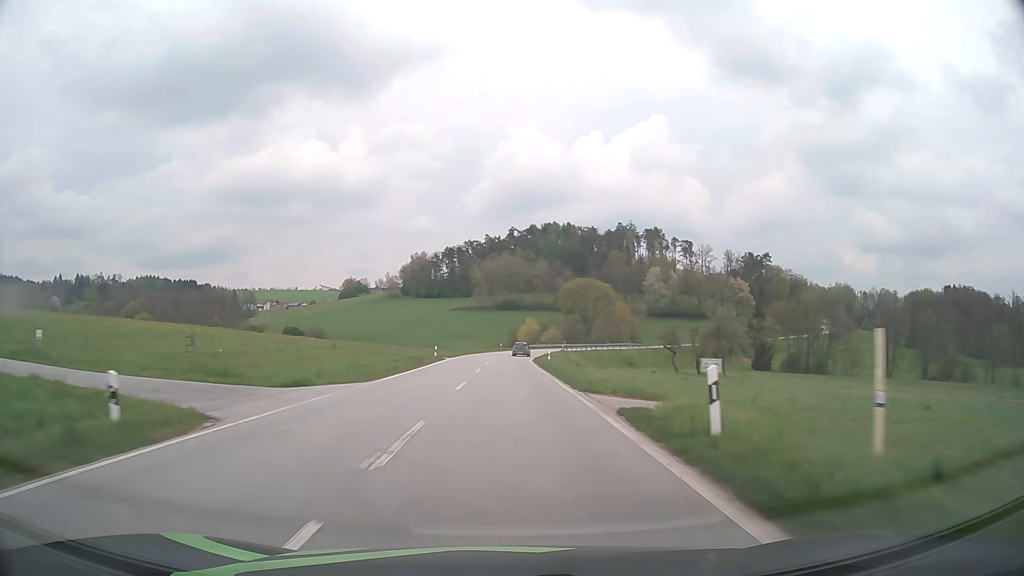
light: Day
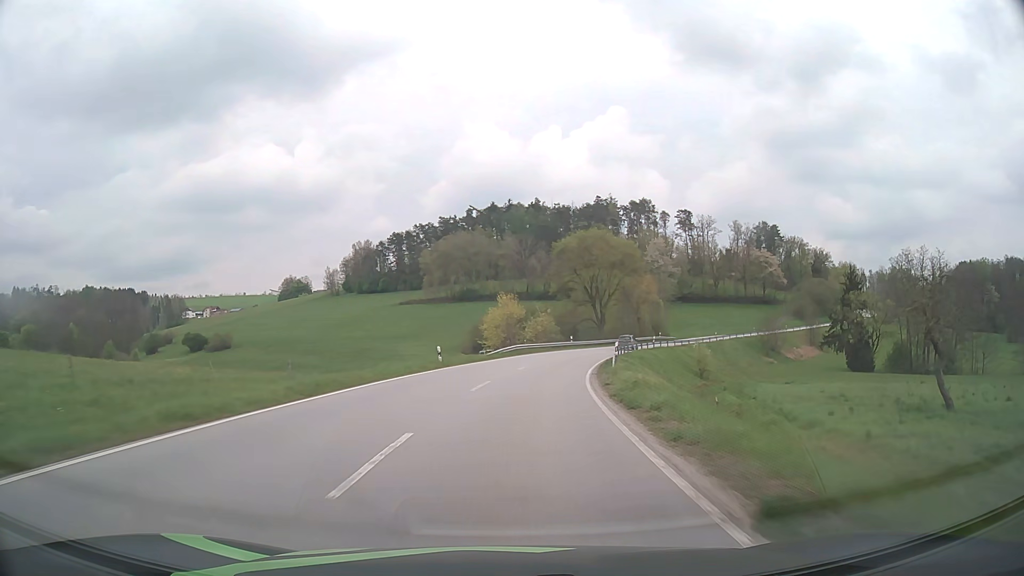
(+0.7, +61.5) m; +3°
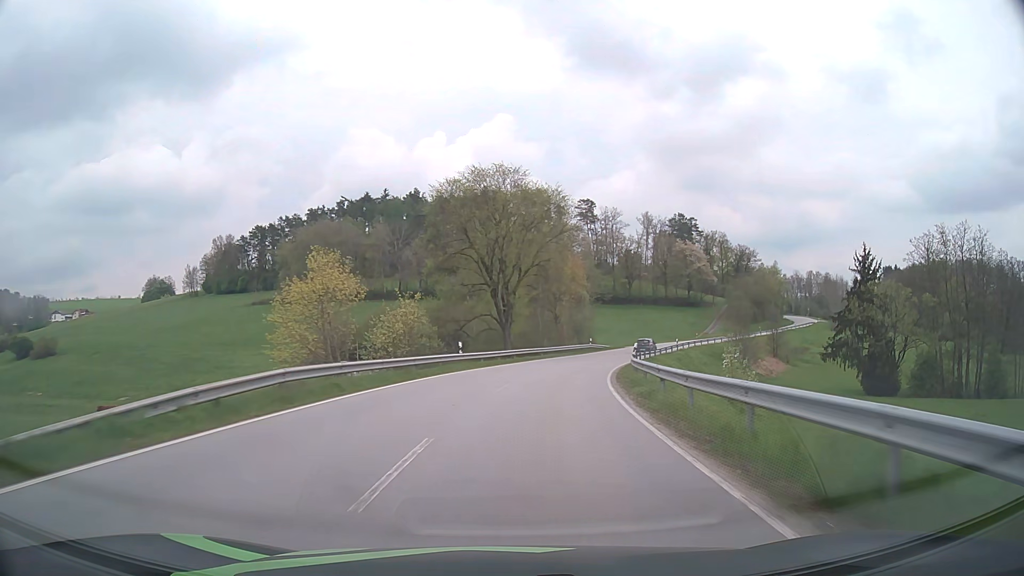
(+2.8, +36.3) m; +10°
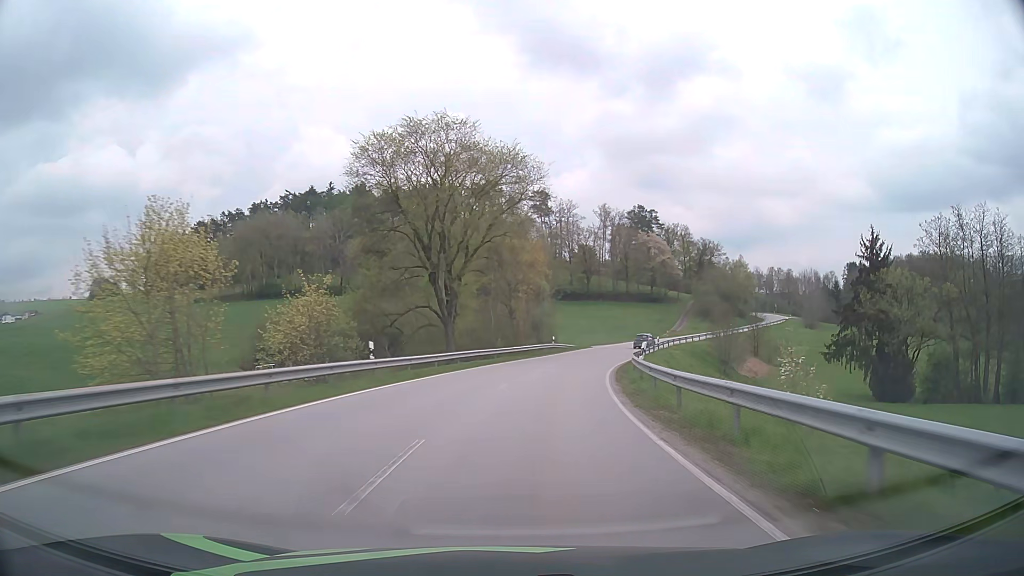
(+0.4, +12.0) m; +4°
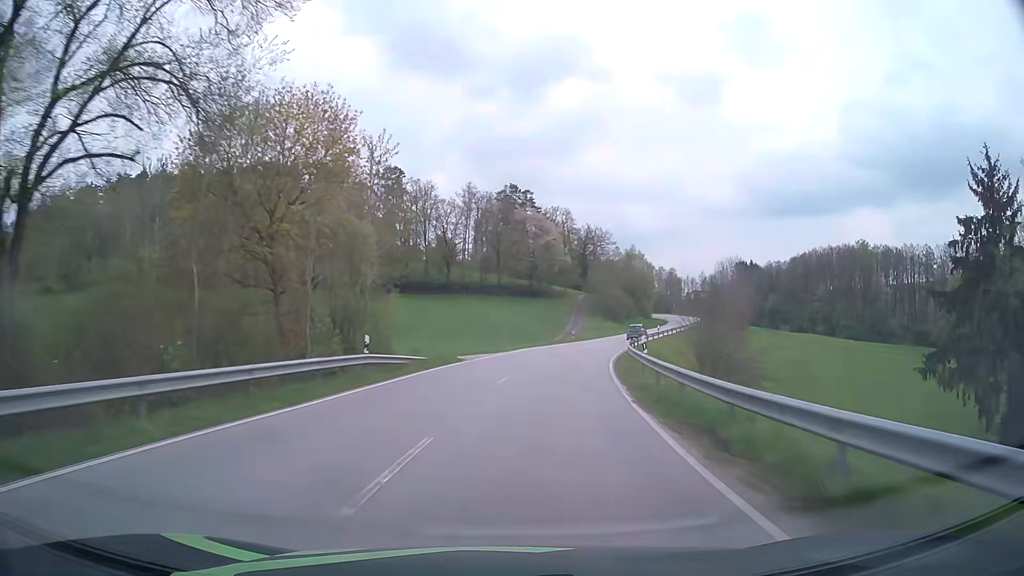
(+3.7, +35.7) m; +12°
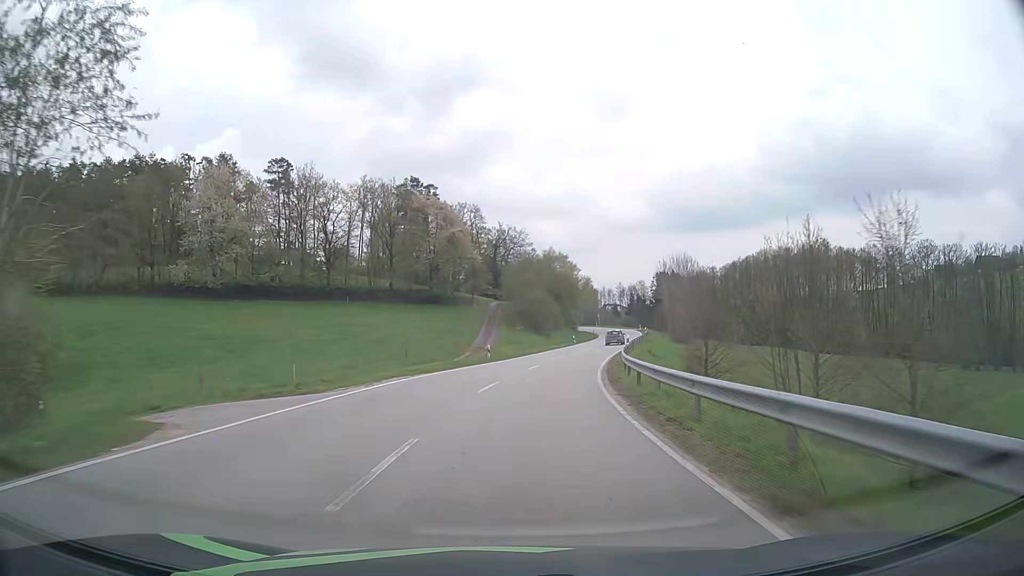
(+1.6, +23.9) m; +8°
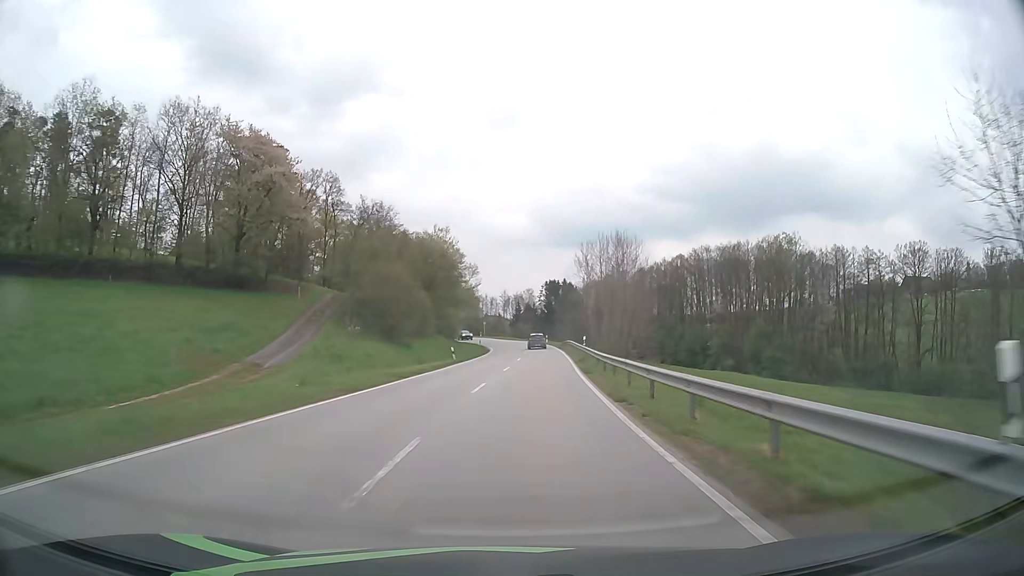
(+3.3, +35.7) m; +10°
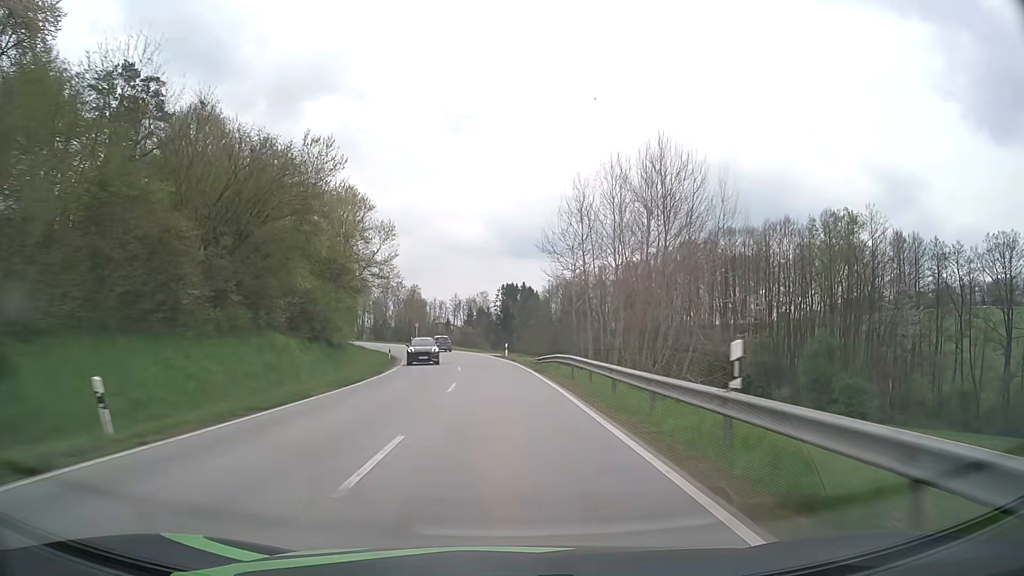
(+1.8, +35.8) m; +4°
(0, +10) (0, +20) (0, +30) (-1, +40) (-3, +50) (-5, +60) (-8, +69) (-11, +79) (-15, +88) (-19, +97) m
